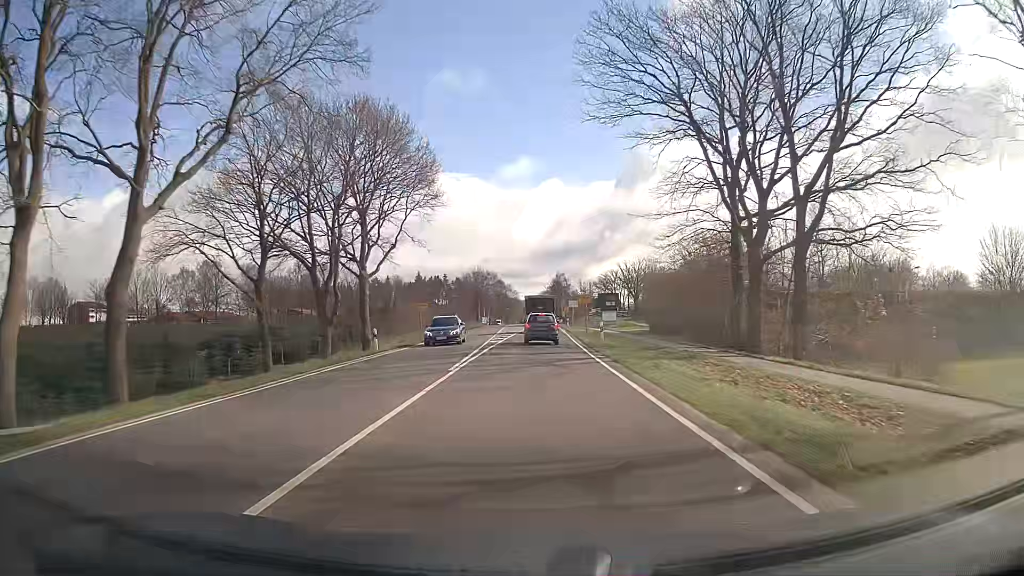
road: primary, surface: asphalt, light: Day
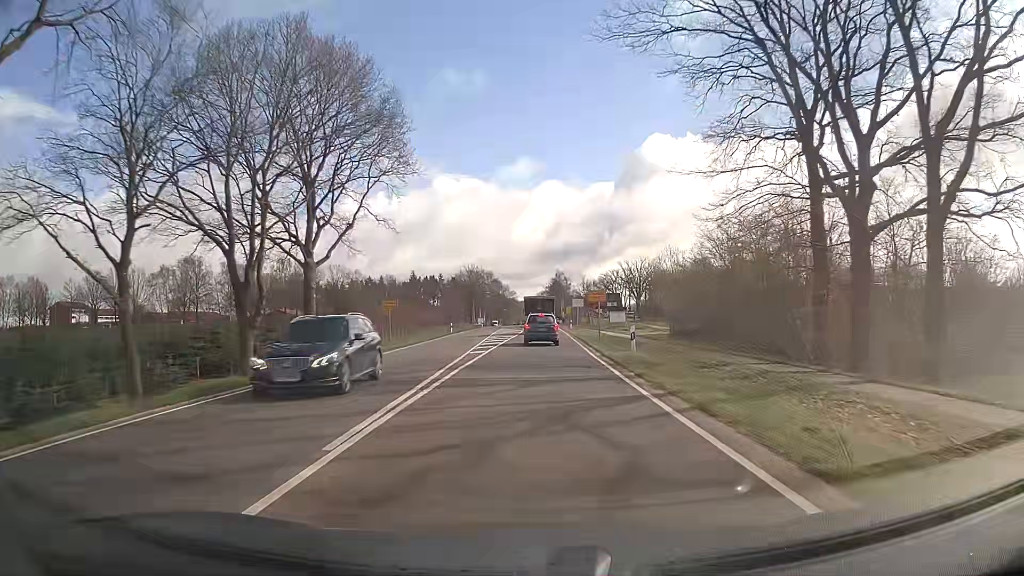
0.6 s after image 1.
(0.0, +10.2) m; 0°
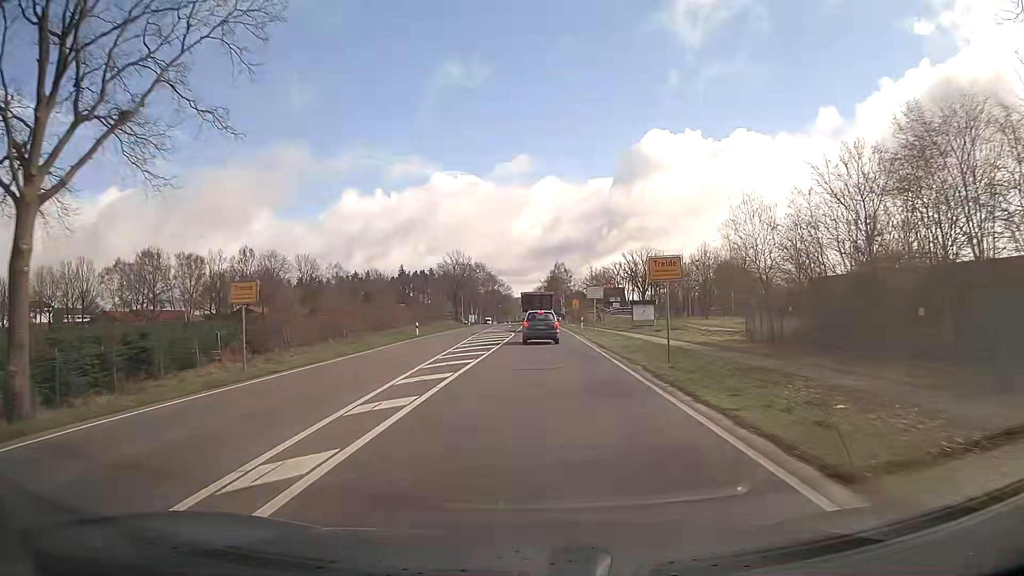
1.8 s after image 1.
(+0.1, +19.9) m; +1°
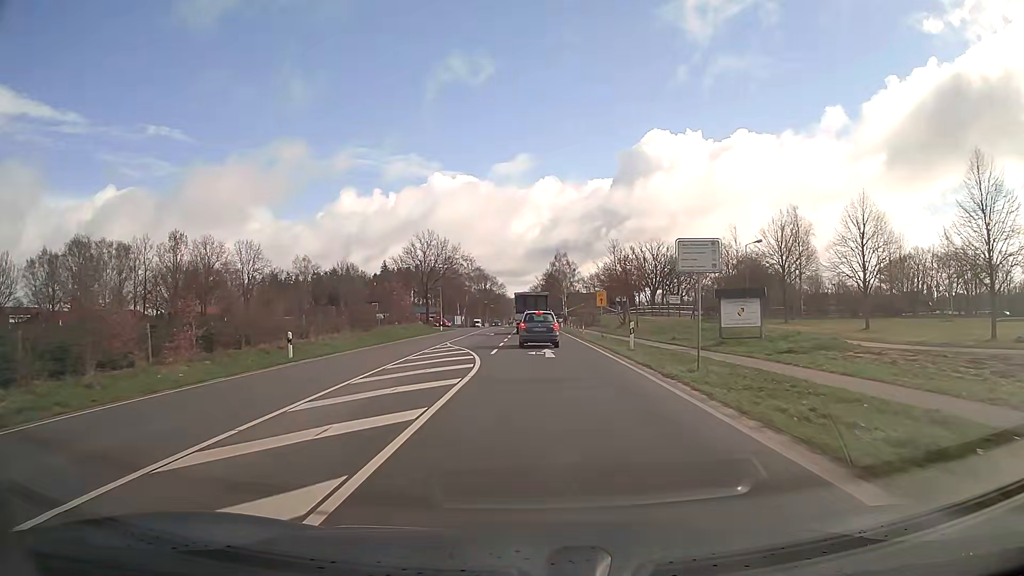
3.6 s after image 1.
(-0.1, +27.5) m; 0°
(0, +10) (0, +20) (0, +30) (0, +40) (0, +50) (0, +60) (0, +70) (0, +80) (-1, +90) (-1, +100) m
